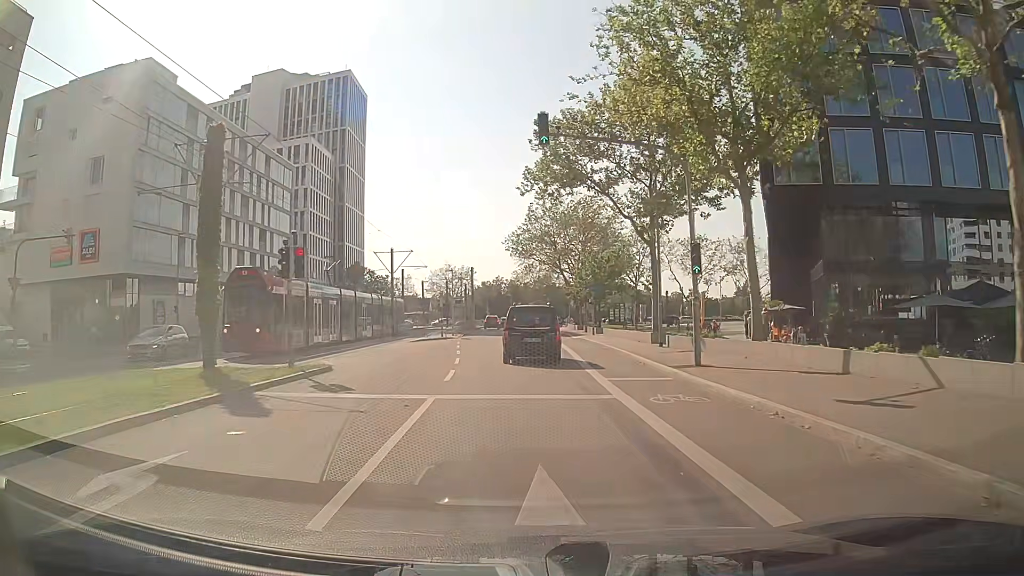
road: secondary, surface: asphalt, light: Day
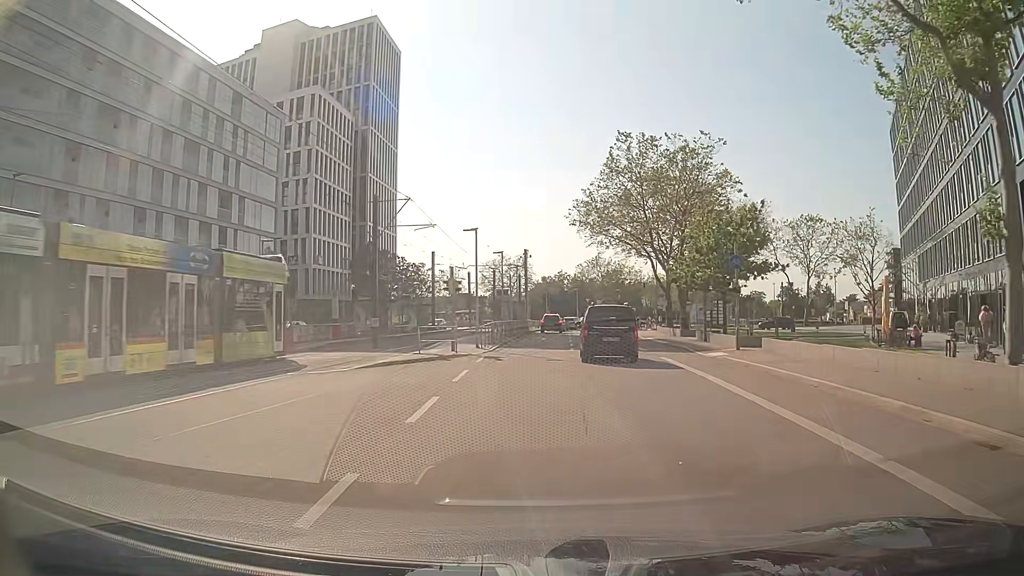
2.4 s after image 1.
(-0.9, +24.2) m; -5°
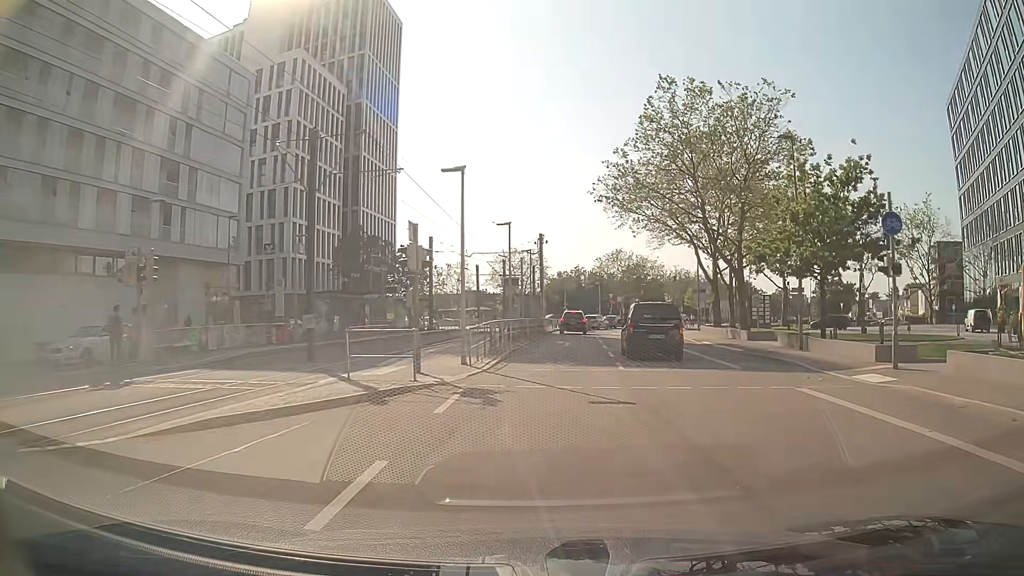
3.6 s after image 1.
(-0.1, +11.6) m; 0°
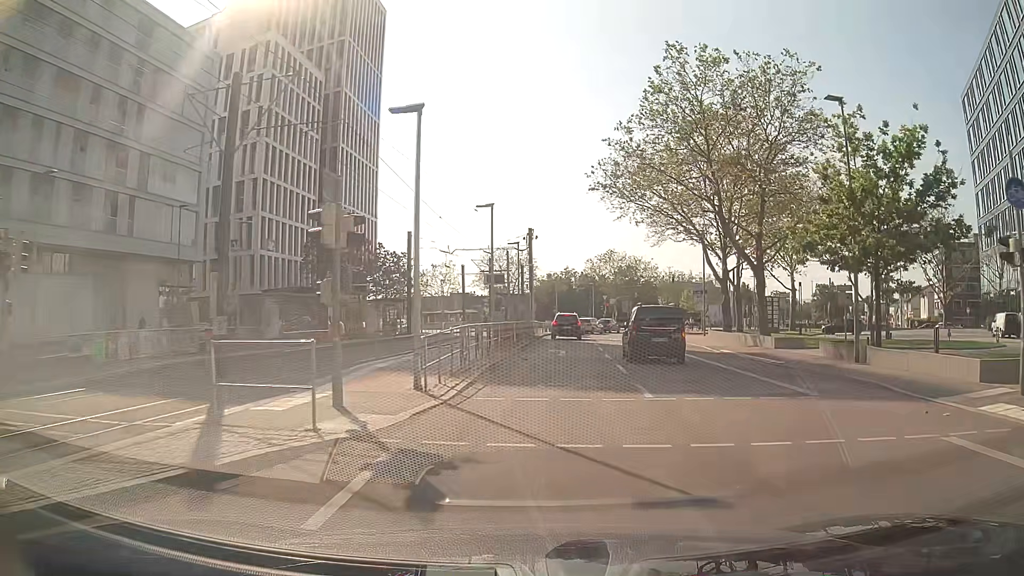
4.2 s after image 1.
(0.0, +5.5) m; 0°
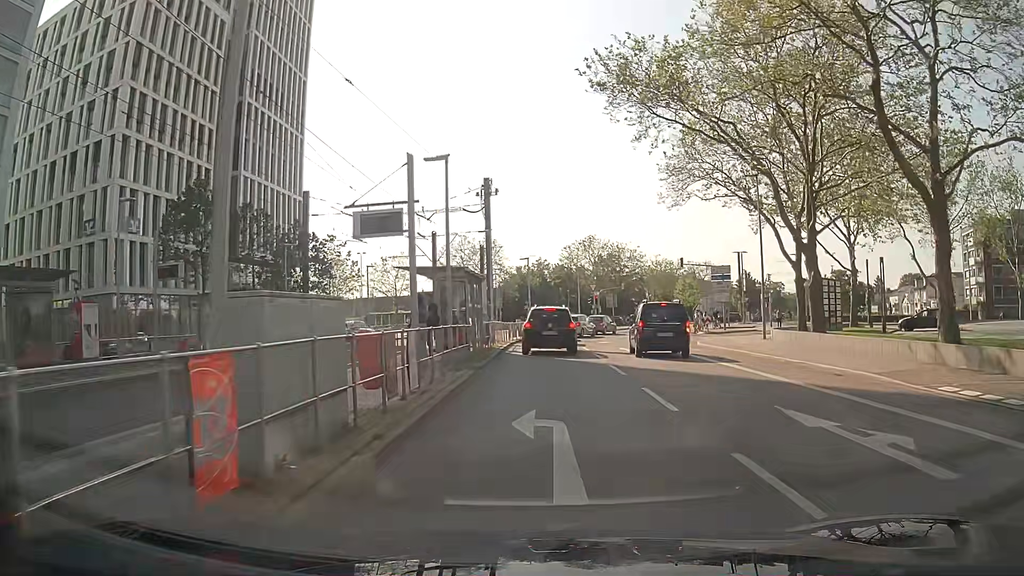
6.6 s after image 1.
(+0.8, +19.1) m; +3°
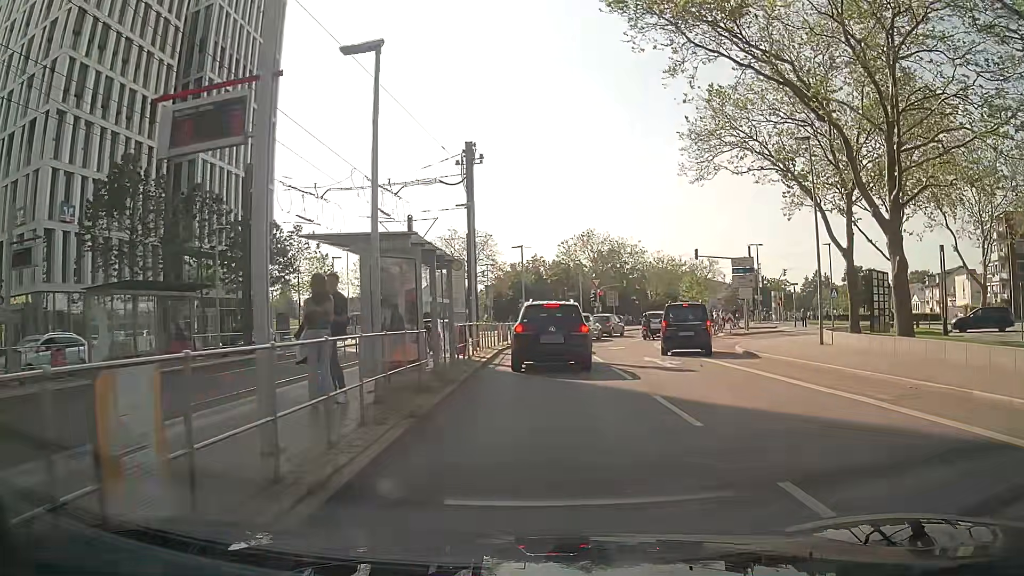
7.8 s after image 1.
(+0.1, +7.1) m; +3°
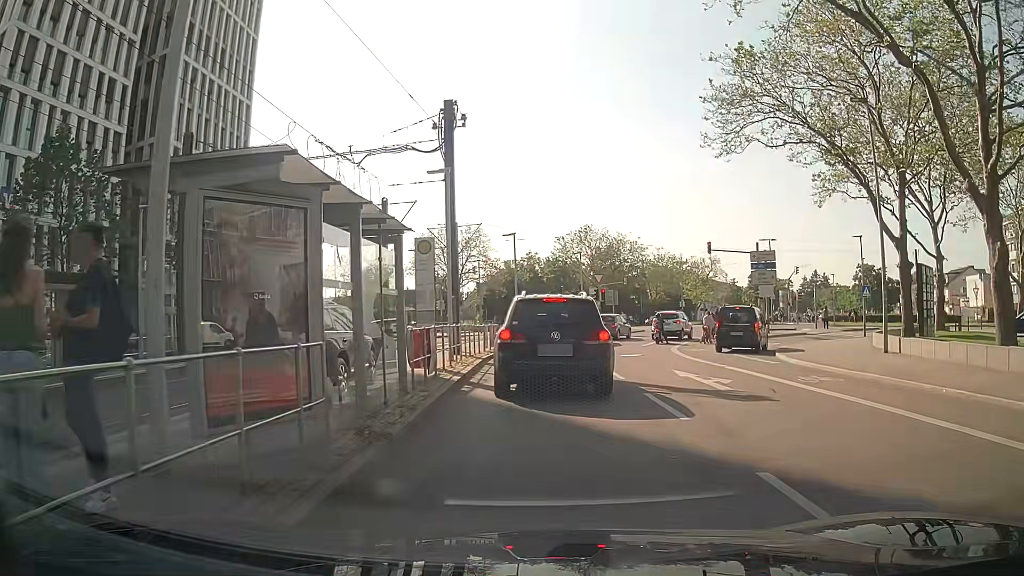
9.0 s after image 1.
(-0.1, +5.4) m; -2°
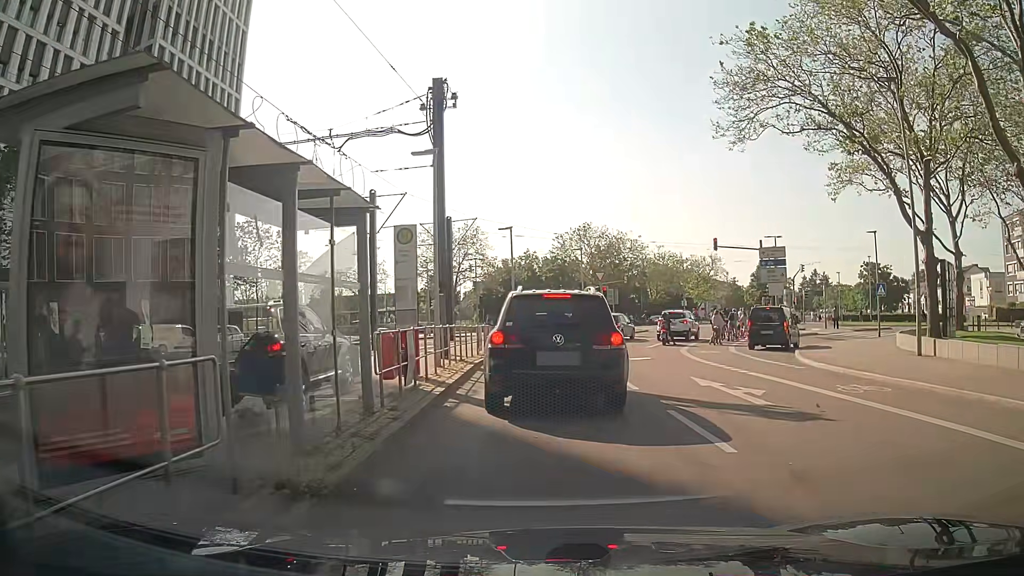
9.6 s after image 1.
(0.0, +2.1) m; +2°
